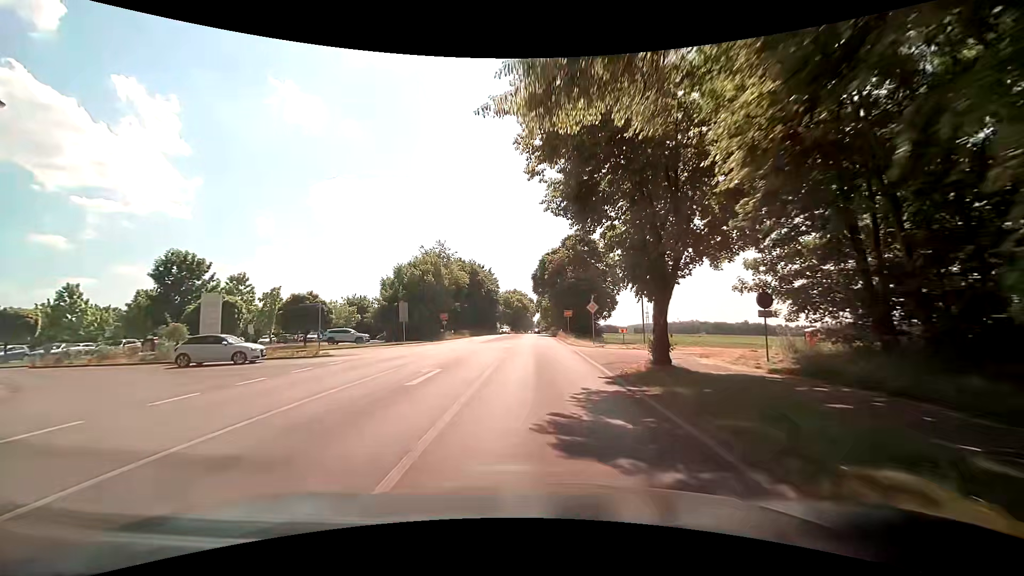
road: secondary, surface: asphalt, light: Day
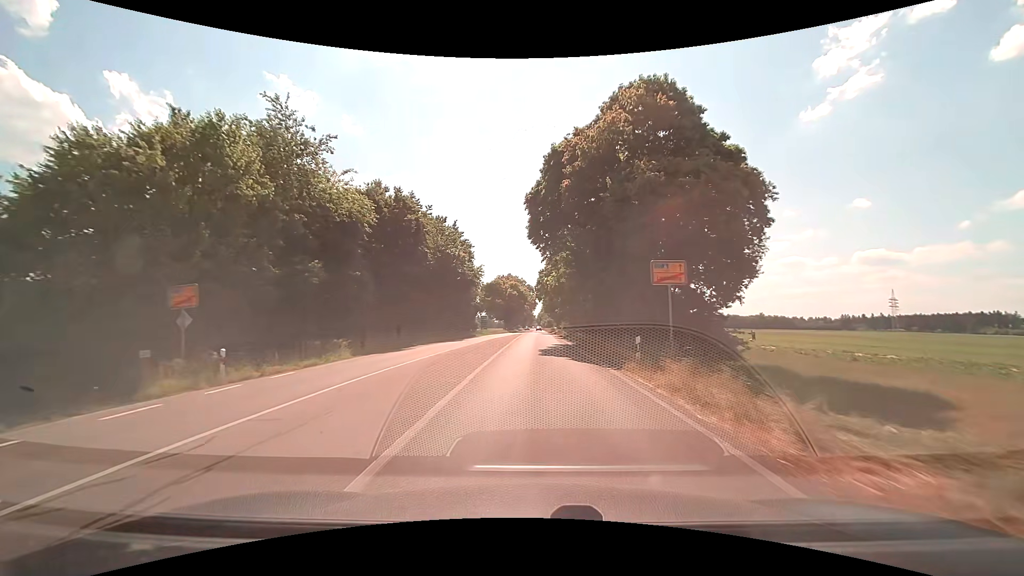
(-0.1, +43.5) m; 0°
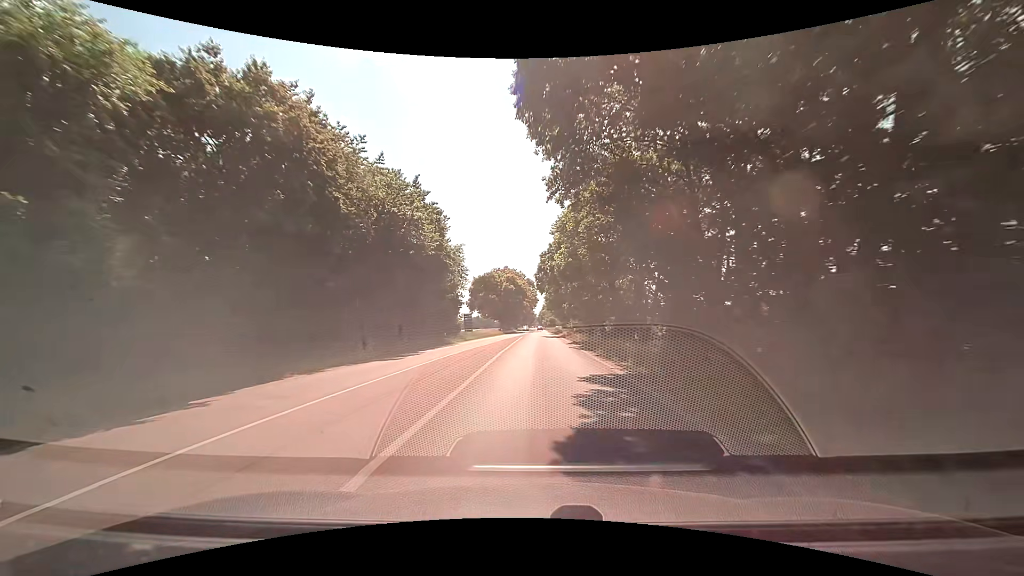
(0.0, +18.7) m; 0°
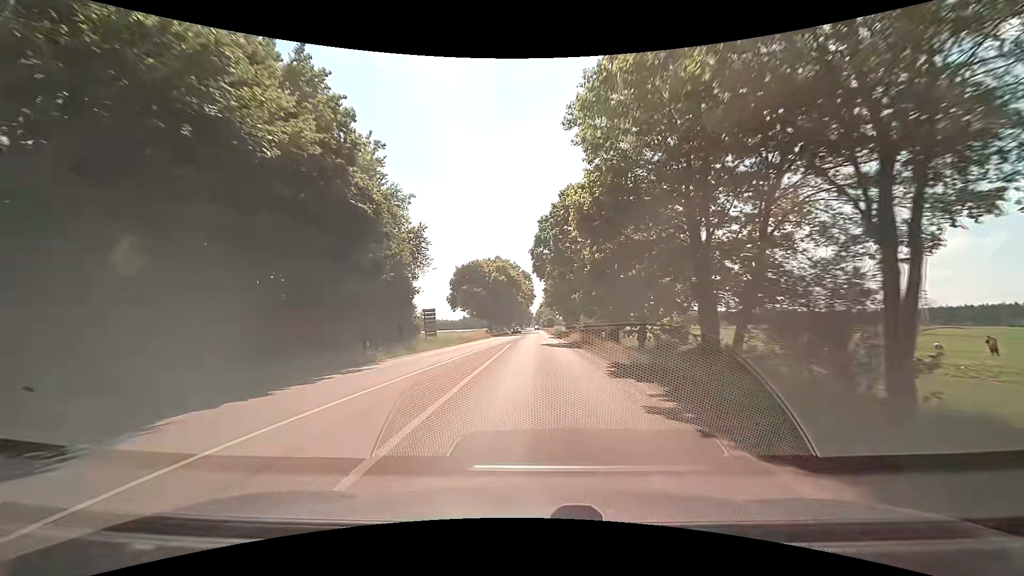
(0.0, +19.6) m; +1°
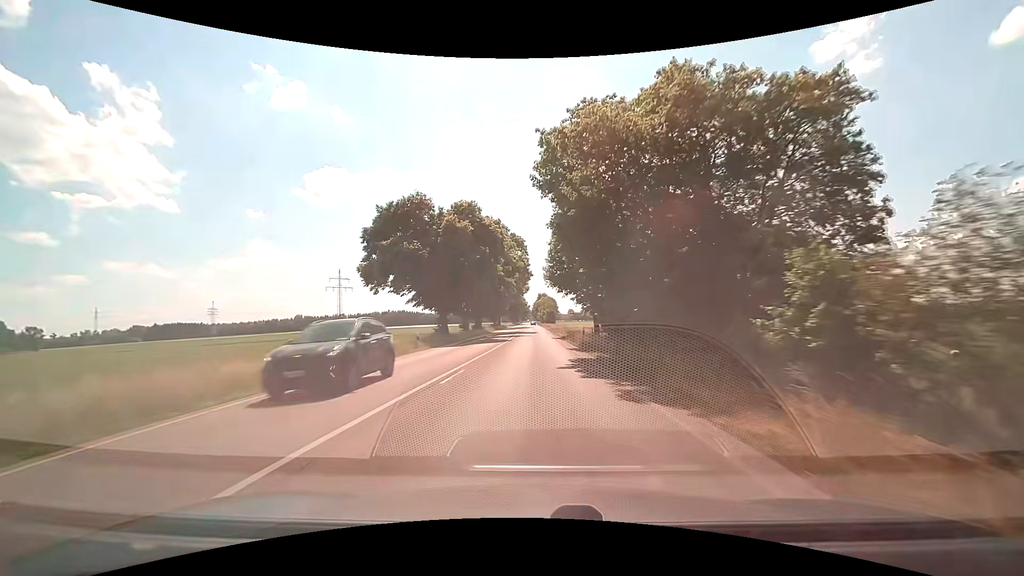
(-0.1, +41.4) m; -1°
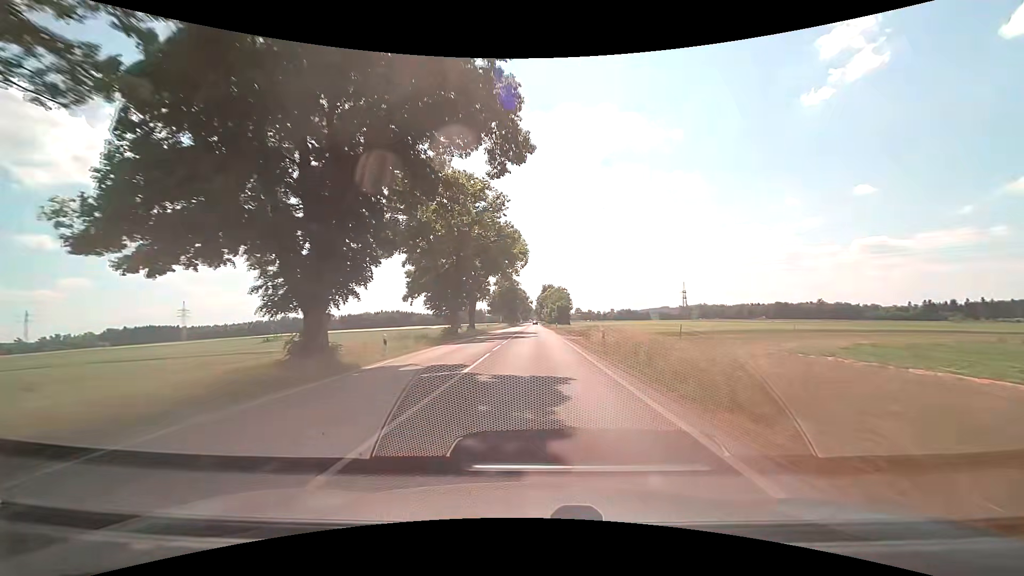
(+0.3, +54.6) m; 0°
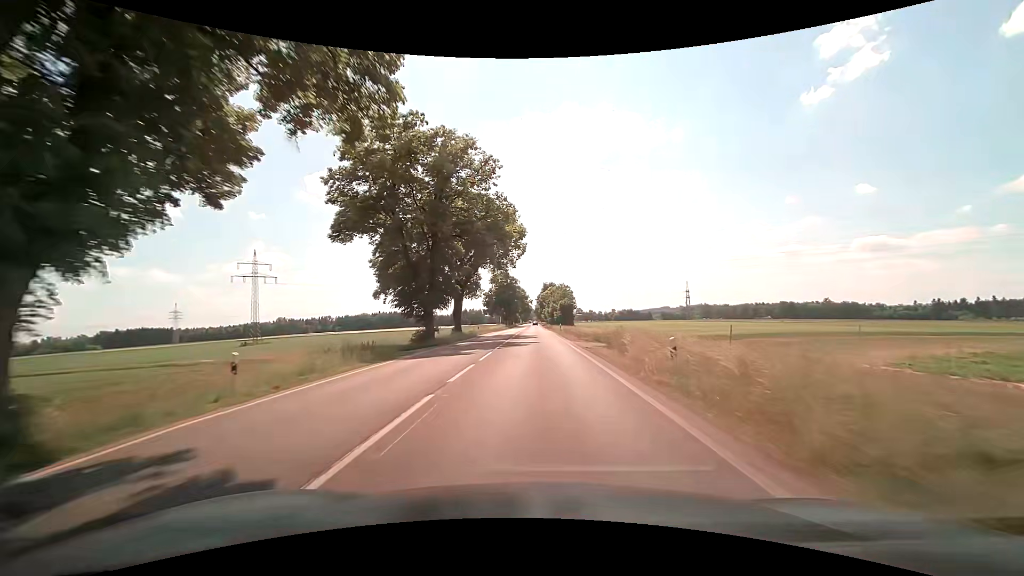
(0.0, +11.2) m; 0°
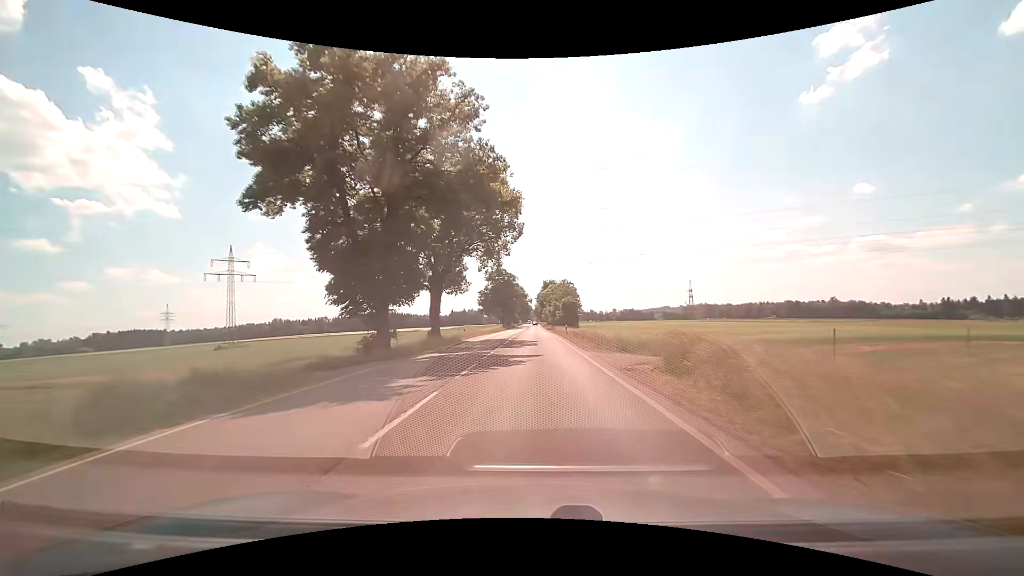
(0.0, +11.2) m; 0°
(0, +10) (0, +20) (0, +30) (0, +40) (0, +50) (0, +60) (0, +70) (-1, +80) (-1, +90) (-1, +100) m
